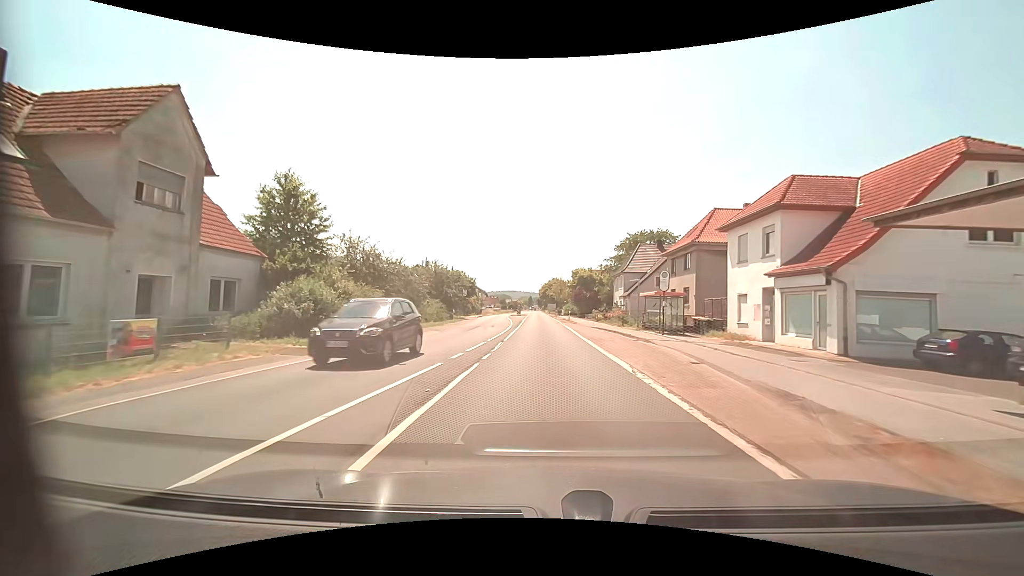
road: primary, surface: asphalt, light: Day
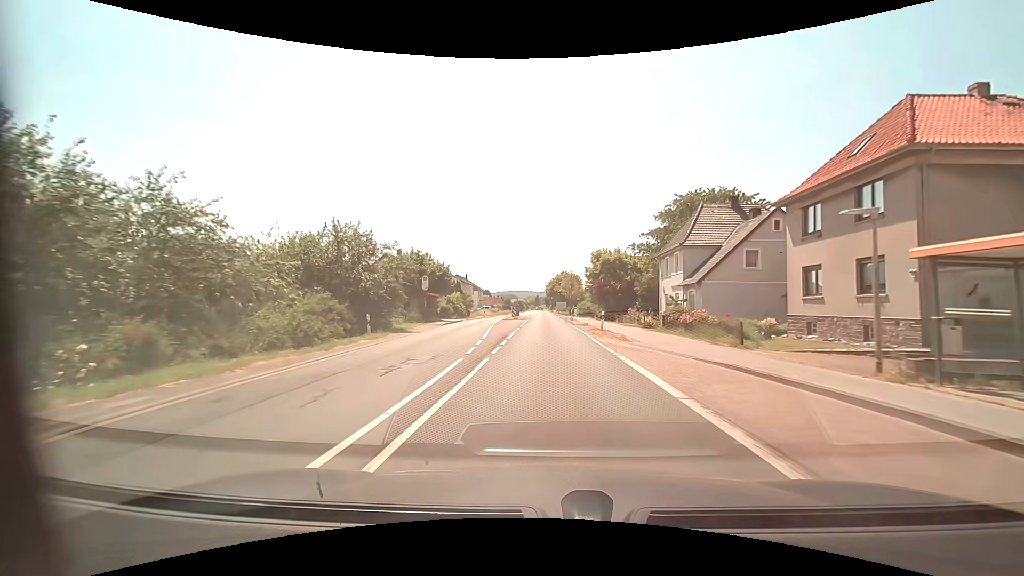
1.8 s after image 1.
(-0.1, +24.0) m; -1°
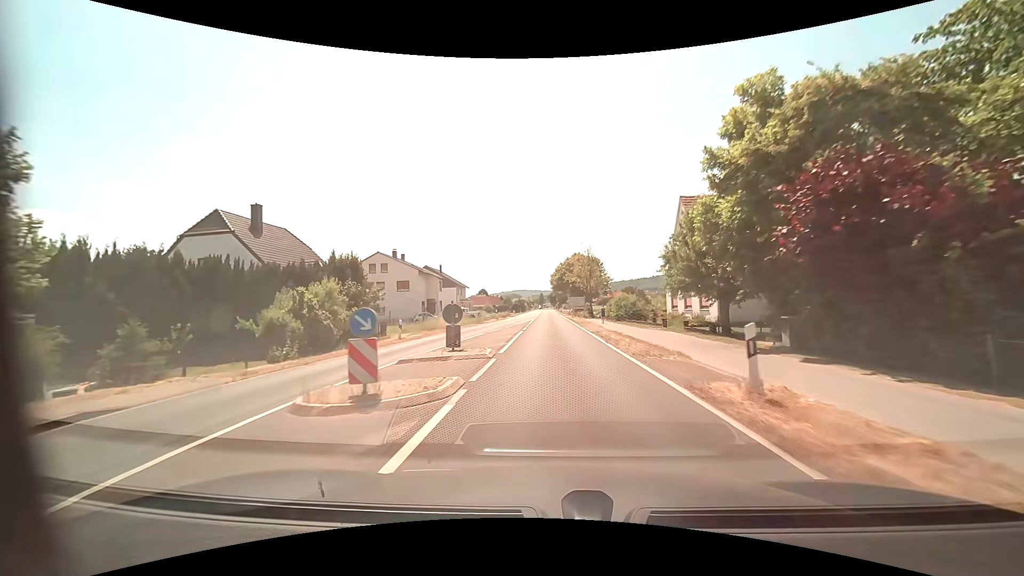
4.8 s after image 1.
(-0.2, +40.5) m; 0°
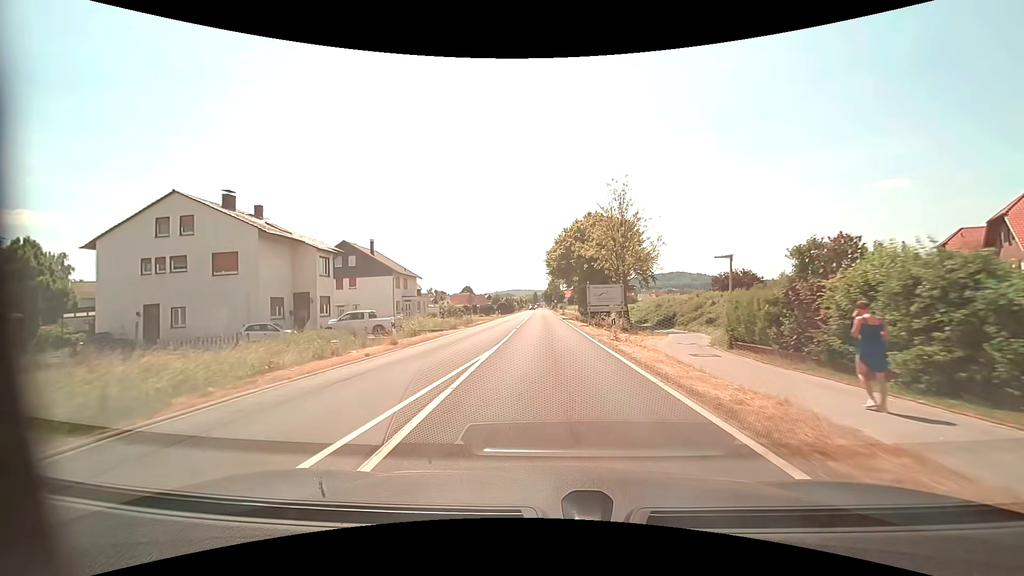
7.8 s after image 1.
(-0.1, +39.0) m; 0°
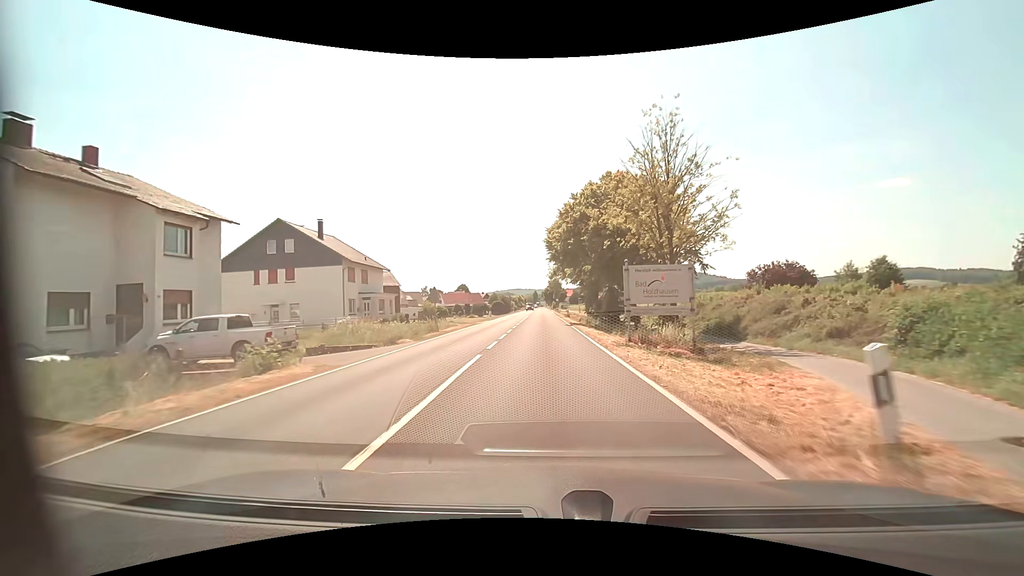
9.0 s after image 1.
(0.0, +15.4) m; 0°
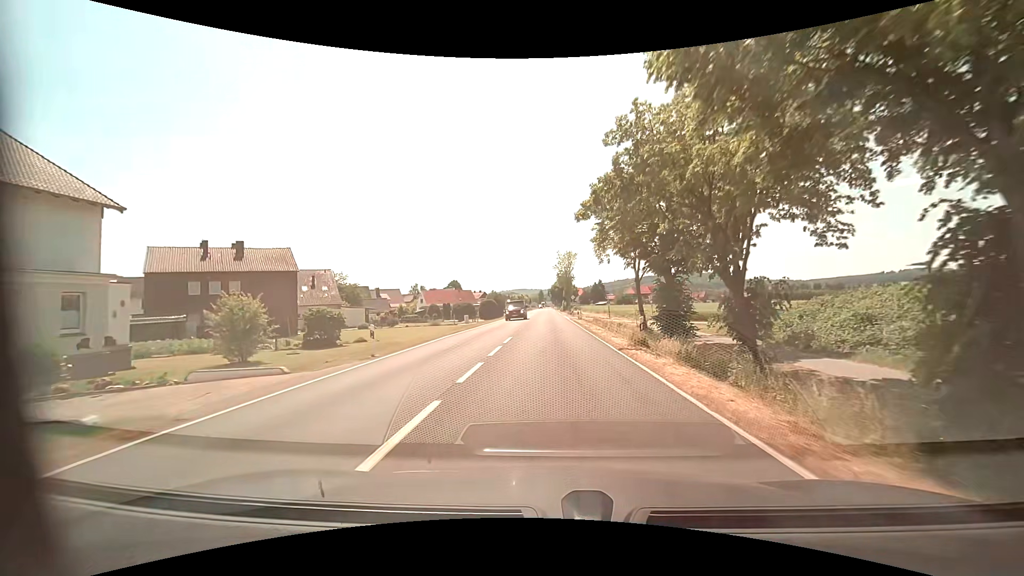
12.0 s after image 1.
(-0.5, +38.5) m; -1°
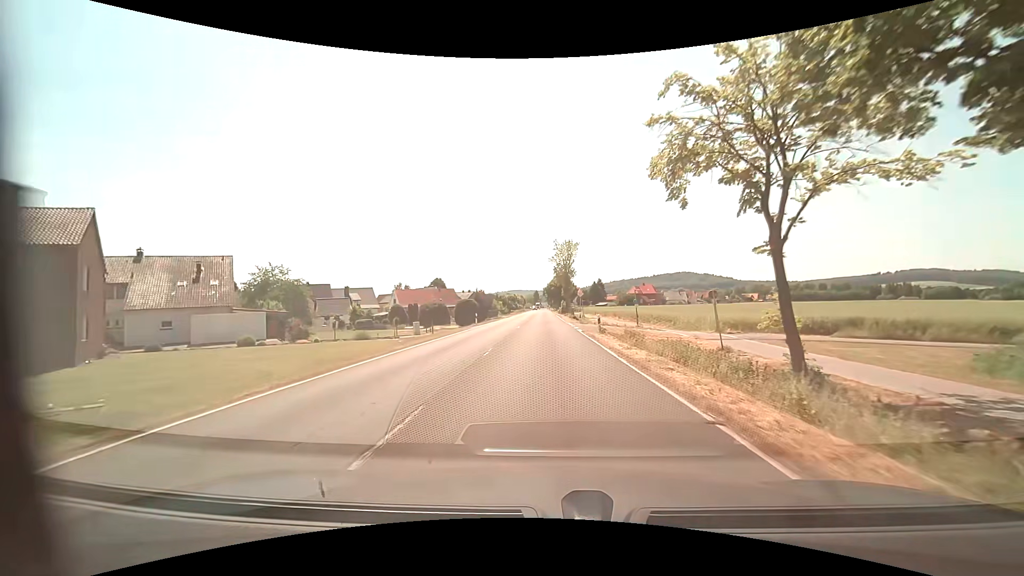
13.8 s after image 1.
(+0.5, +23.0) m; +1°
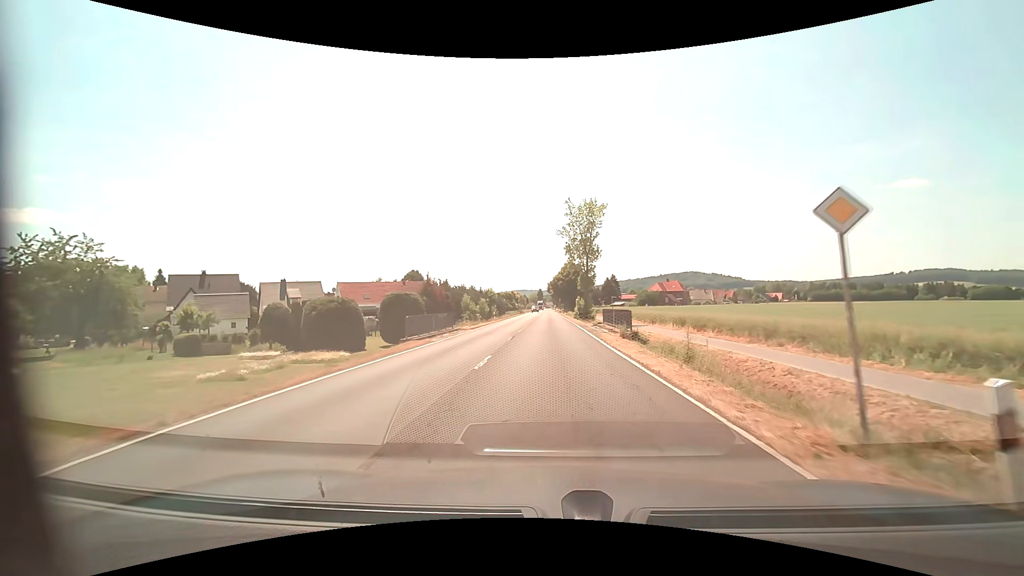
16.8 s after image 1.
(0.0, +38.8) m; 0°
(0, +10) (0, +20) (0, +30) (0, +40) (0, +50) (0, +60) (0, +70) (0, +80) (+1, +90) (+1, +100) m
